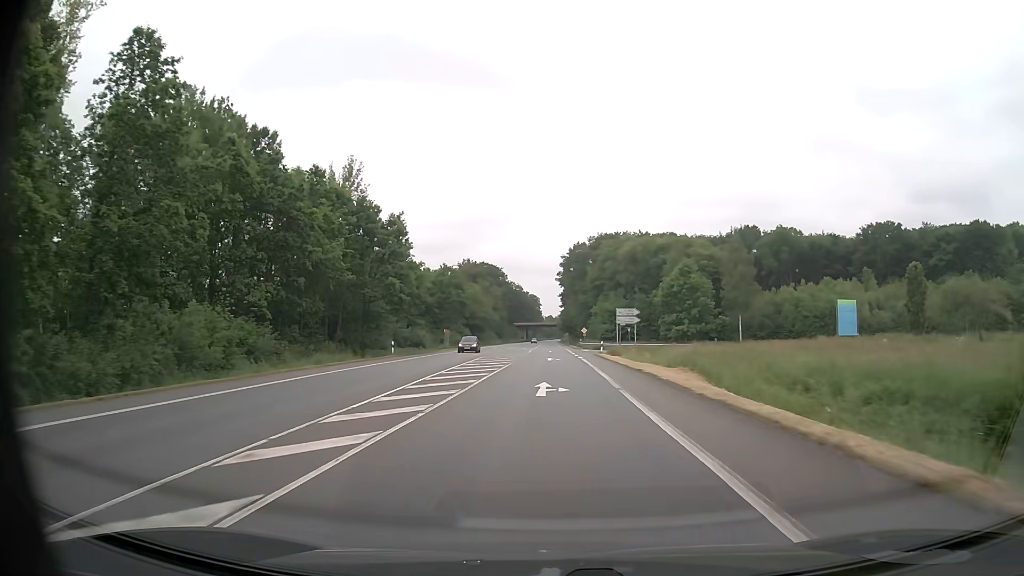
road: primary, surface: asphalt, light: Day
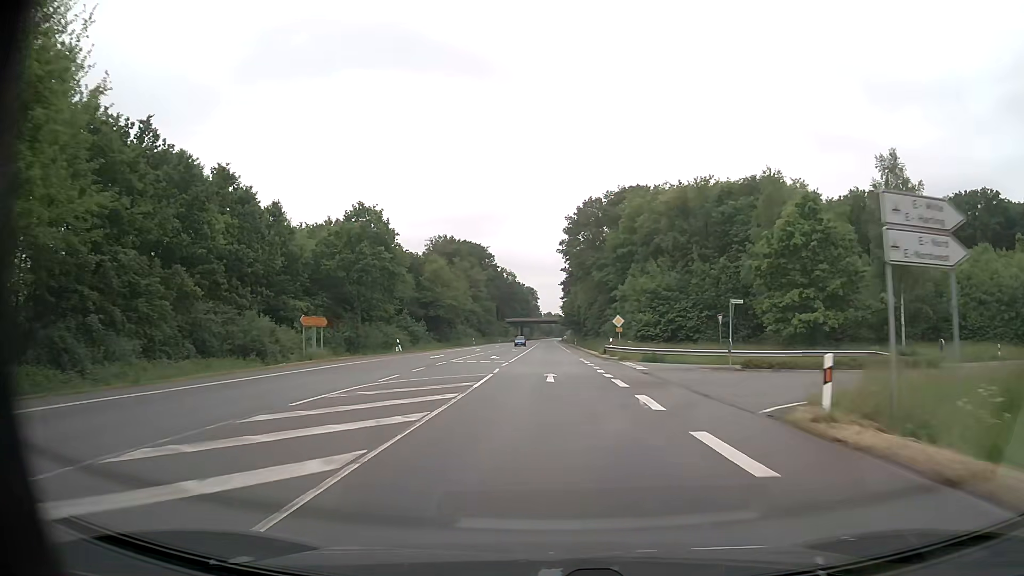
(+0.1, +45.9) m; 0°
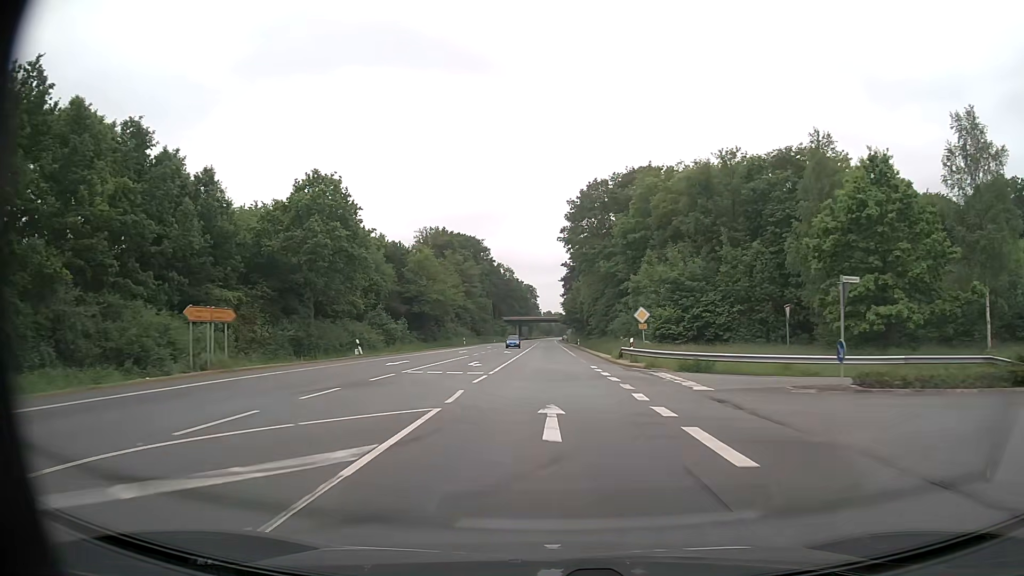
(0.0, +11.5) m; 0°
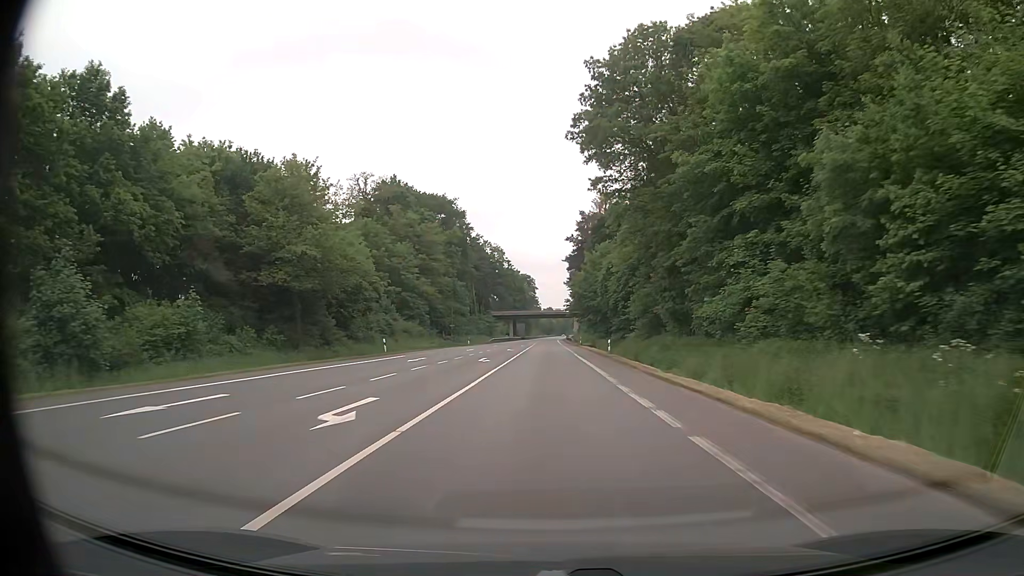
(+0.1, +45.9) m; 0°
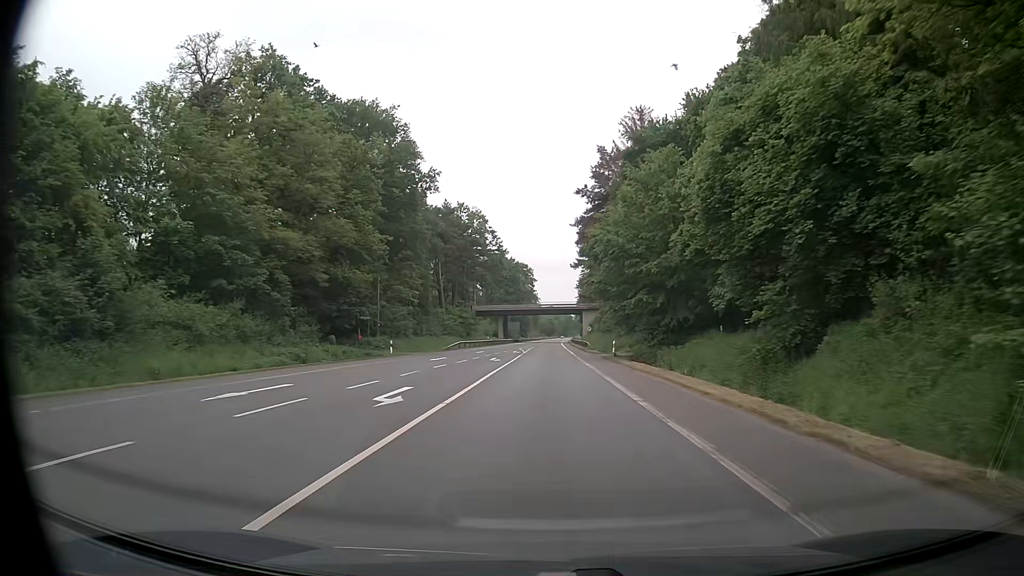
(-0.2, +45.9) m; 0°
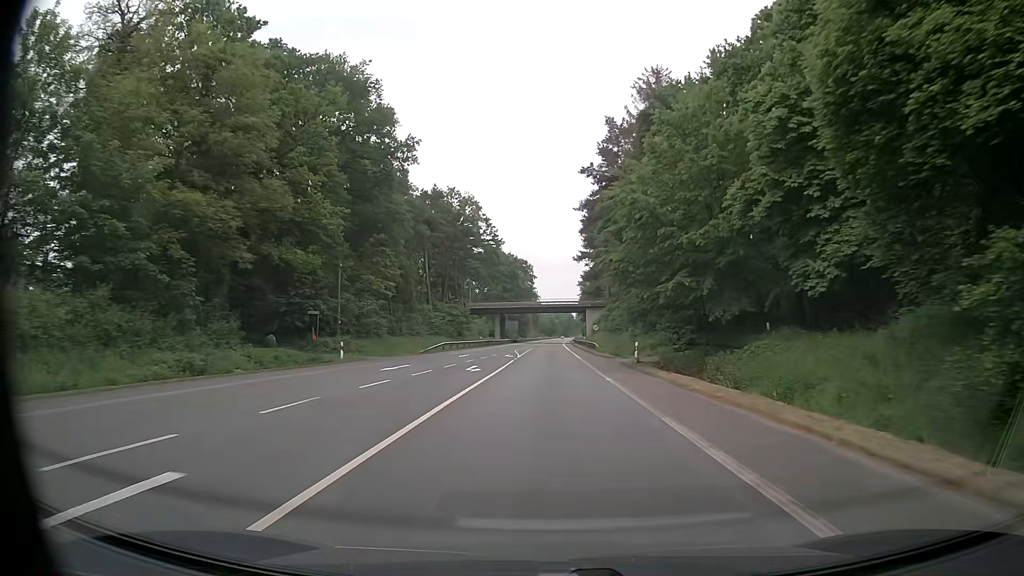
(-0.1, +11.5) m; 0°
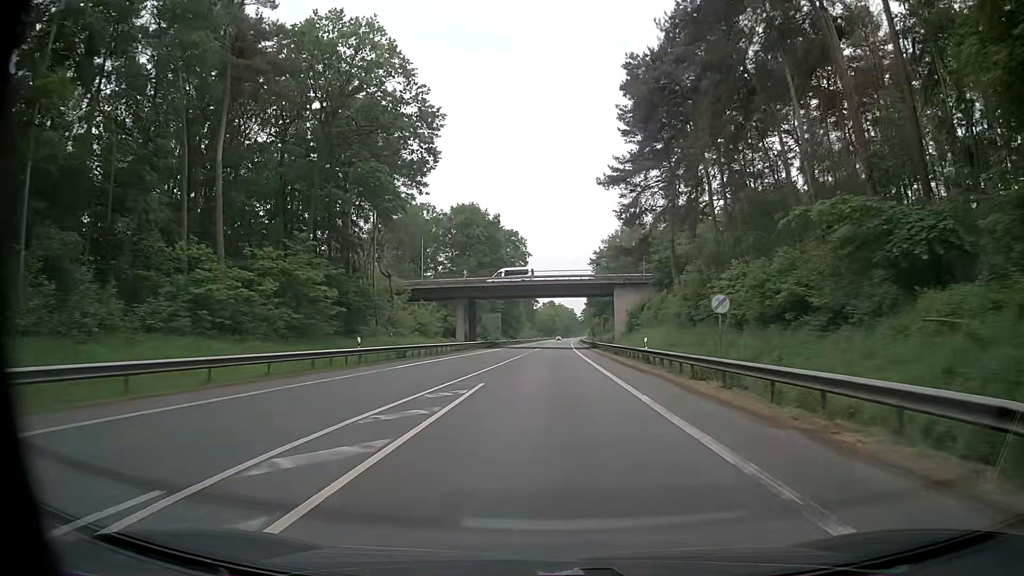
(-0.4, +57.3) m; -1°
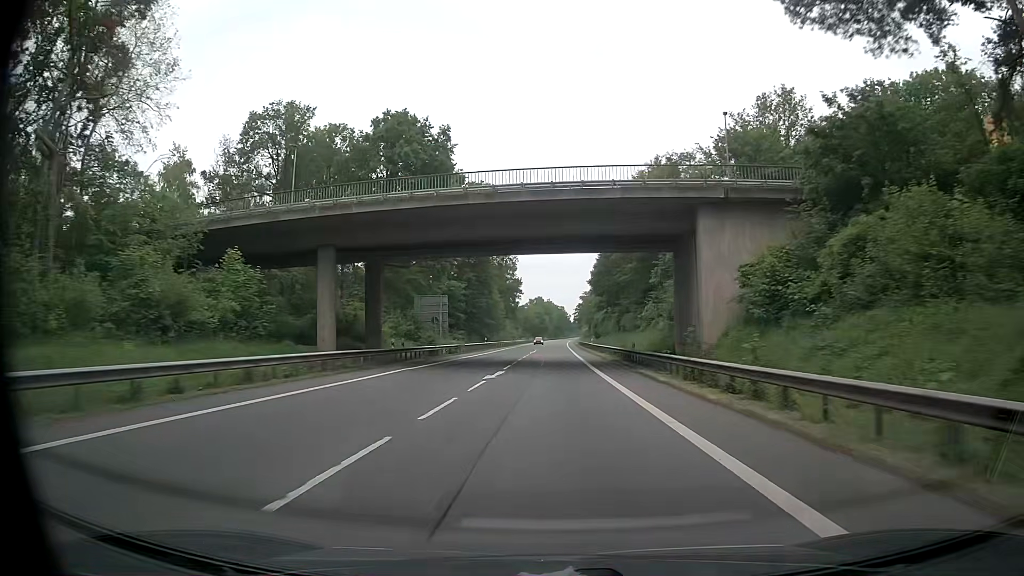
(+0.6, +46.9) m; +1°
(0, +10) (0, +20) (0, +30) (0, +40) (0, +50) (0, +60) (+1, +70) (+1, +80) (+1, +90) (+1, +100) m
